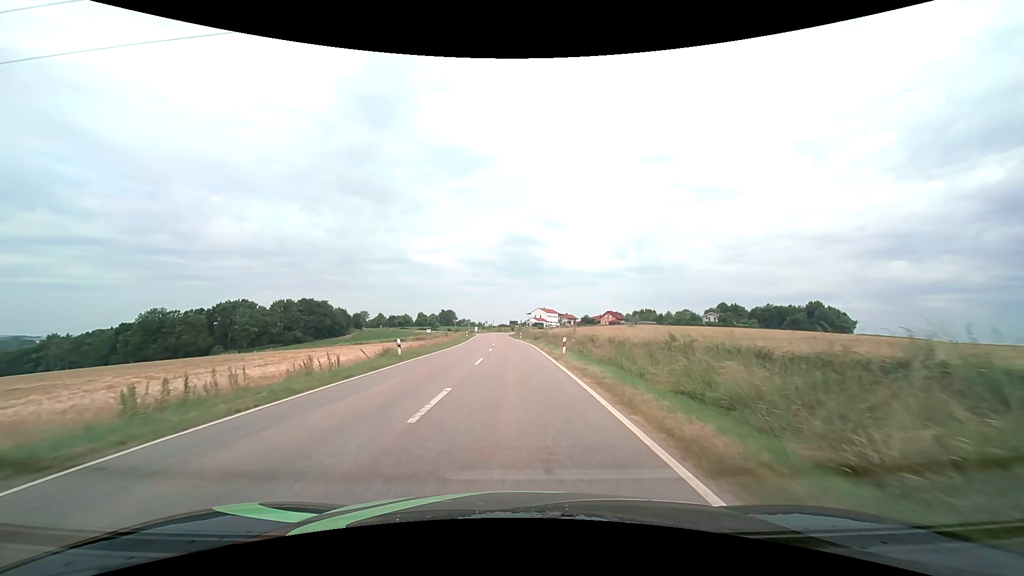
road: tertiary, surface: asphalt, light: Day
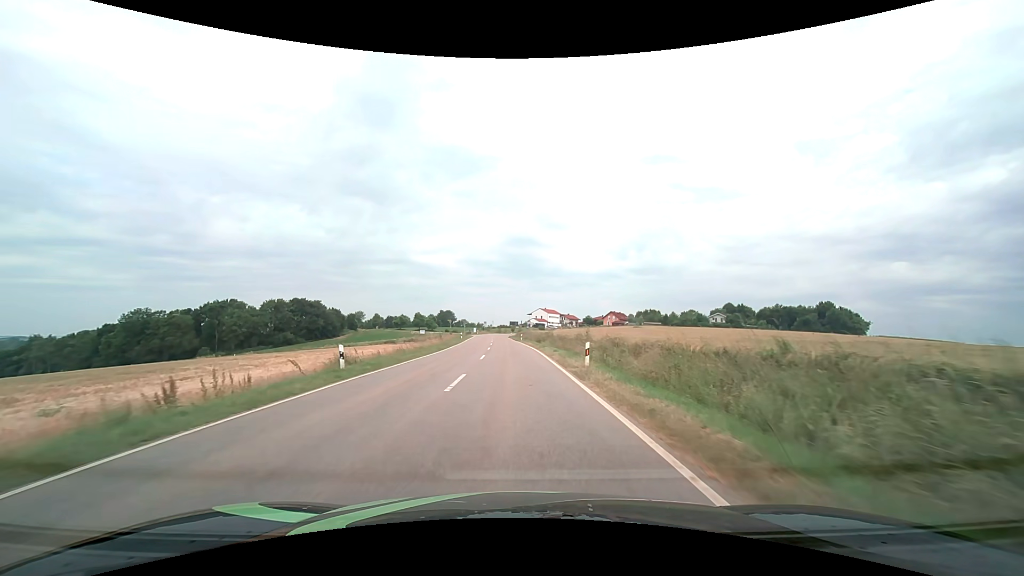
(0.0, +8.0) m; 0°
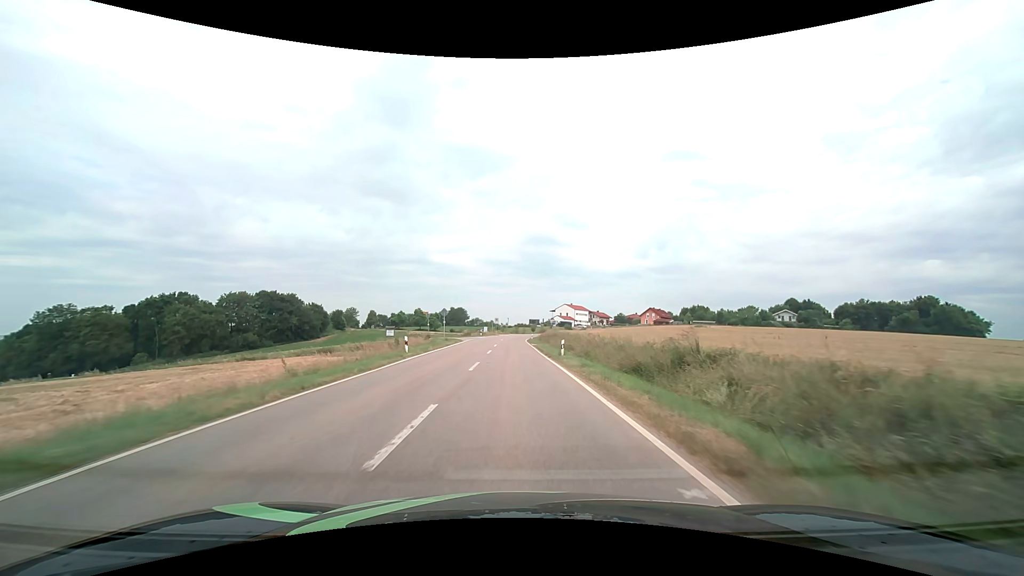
(-0.7, +41.5) m; -2°
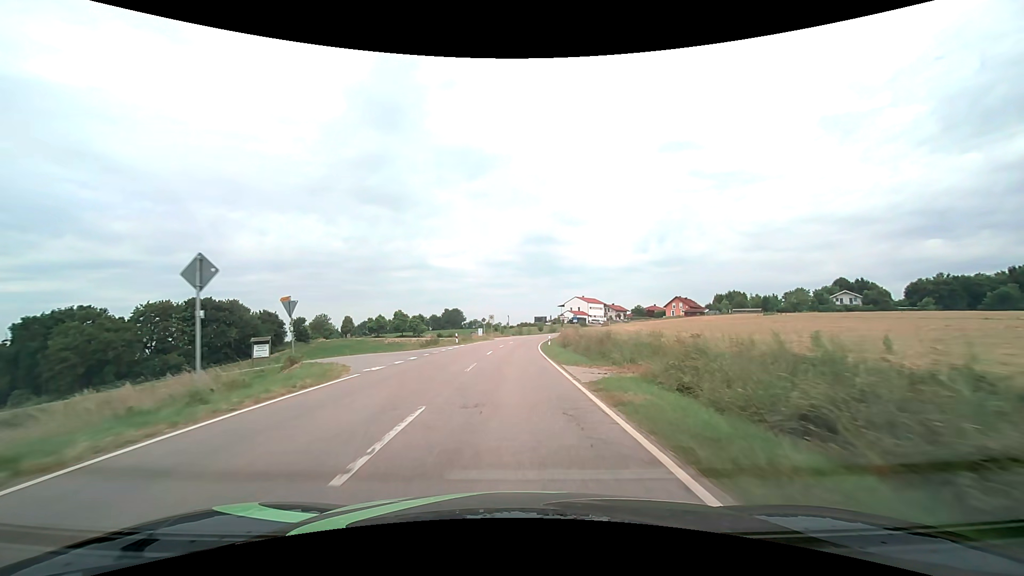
(-0.1, +34.8) m; 0°
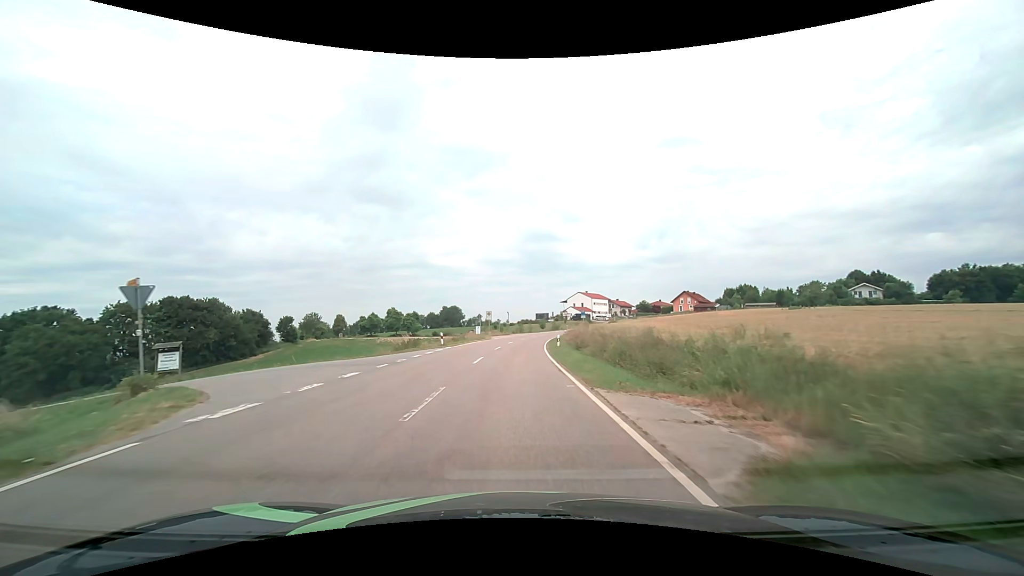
(0.0, +8.8) m; 0°
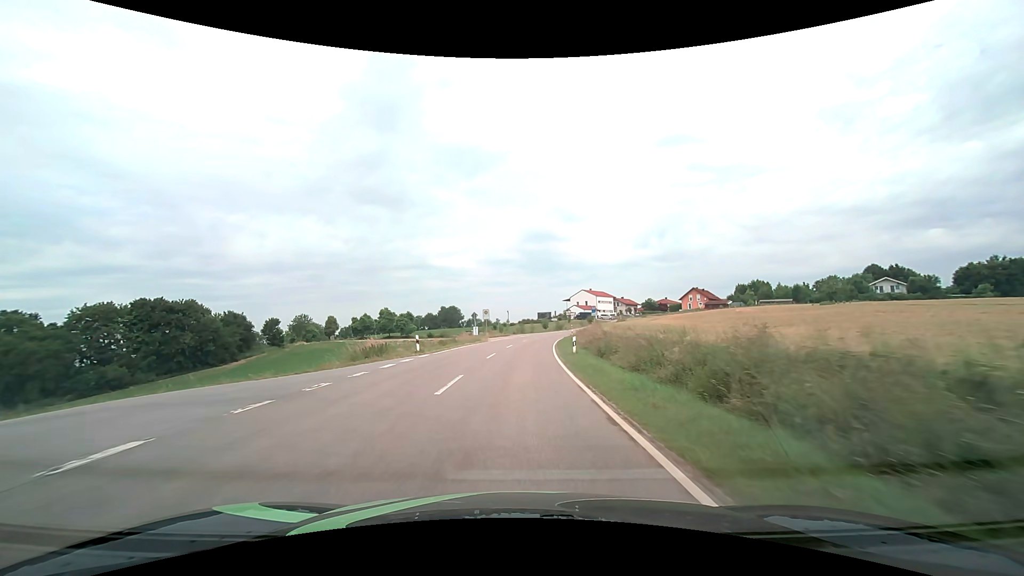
(0.0, +8.7) m; 0°
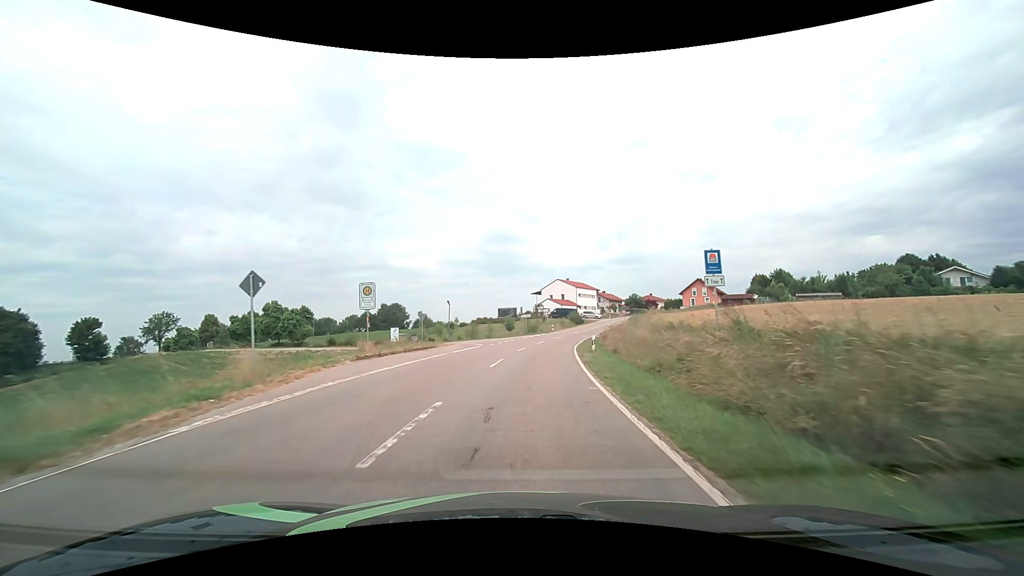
(+1.3, +42.2) m; +4°
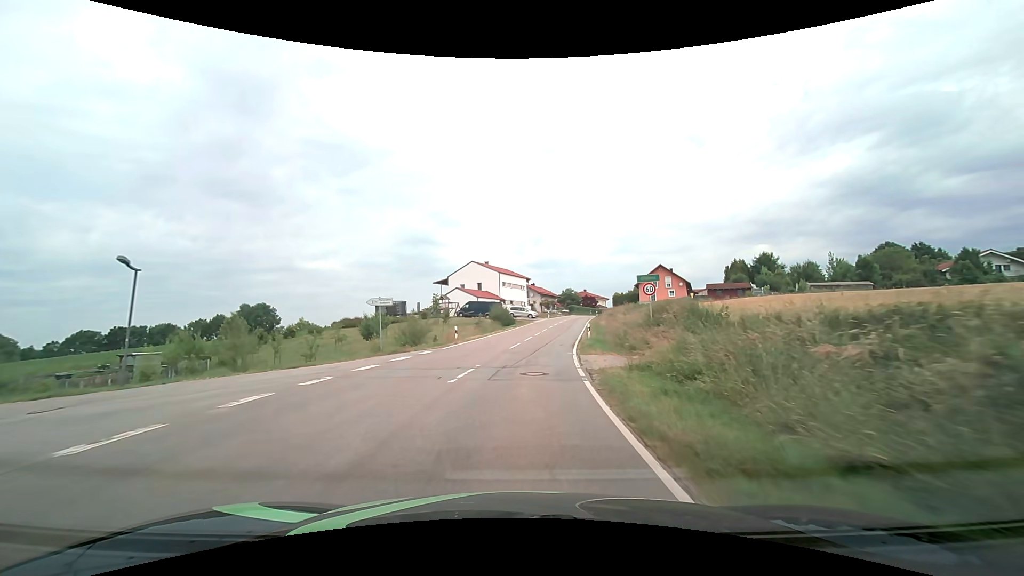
(+3.2, +40.4) m; +10°
(0, +10) (+1, +20) (+2, +30) (+3, +40) (+5, +50) (+6, +60) (+8, +69) (+10, +79) (+12, +89) (+15, +99) m
